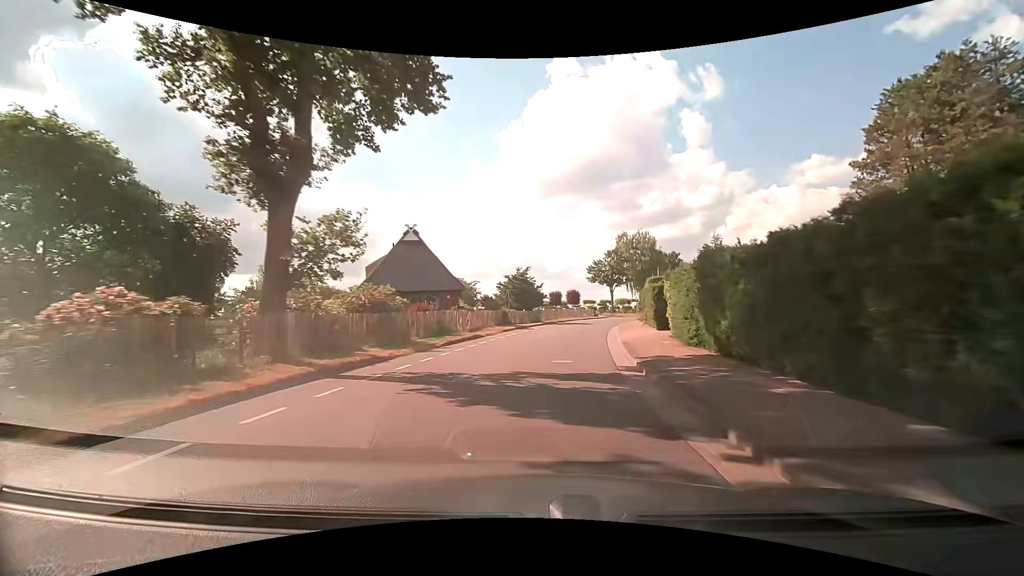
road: tertiary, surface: asphalt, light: Day
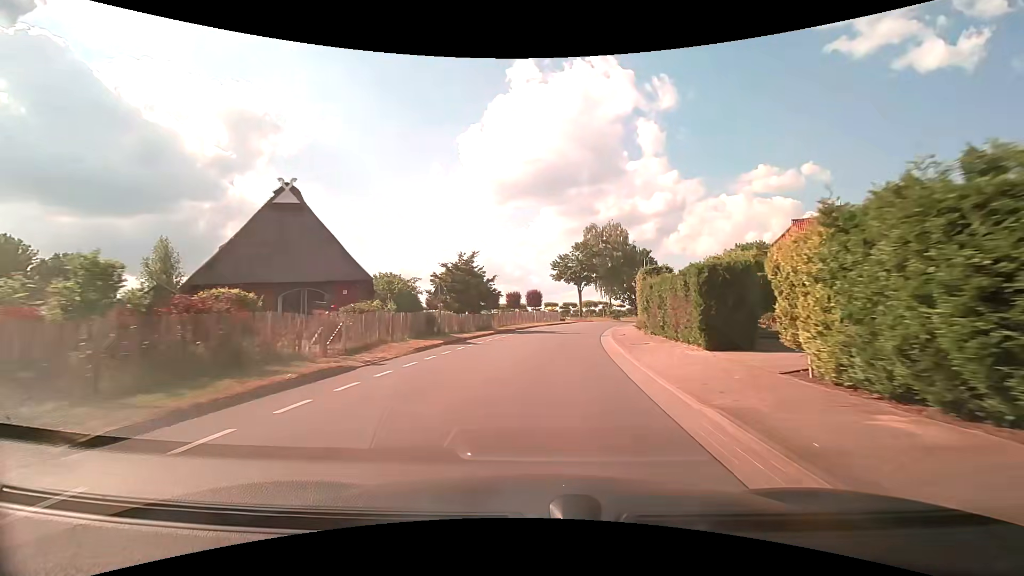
(+0.7, +14.5) m; +5°
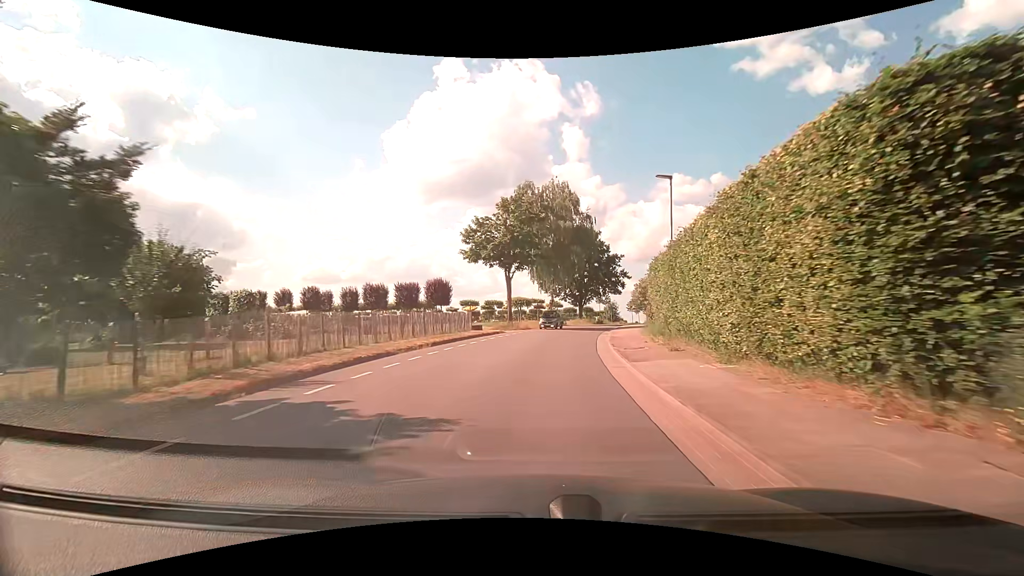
(+2.1, +28.6) m; +8°
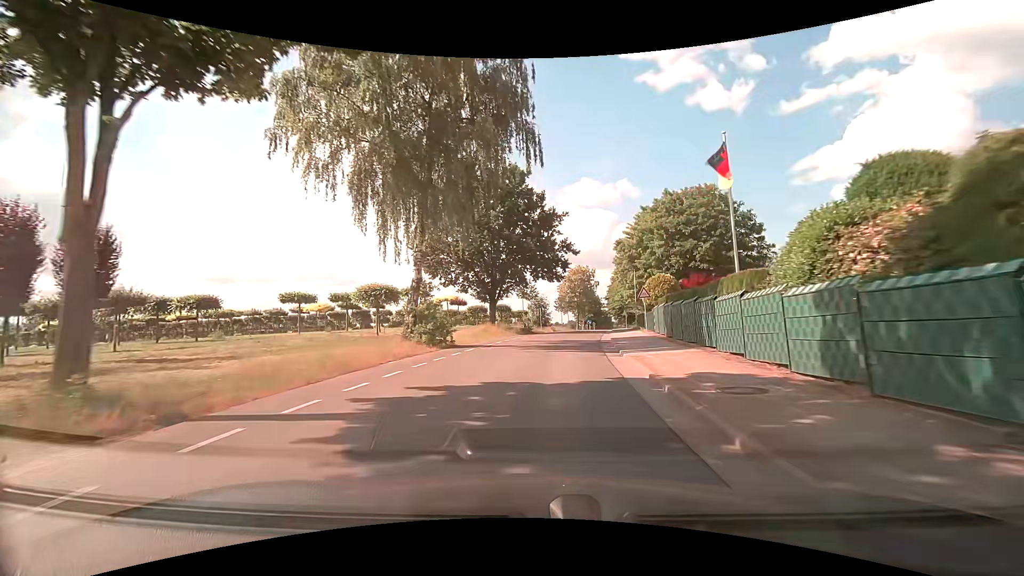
(+3.2, +35.2) m; +11°
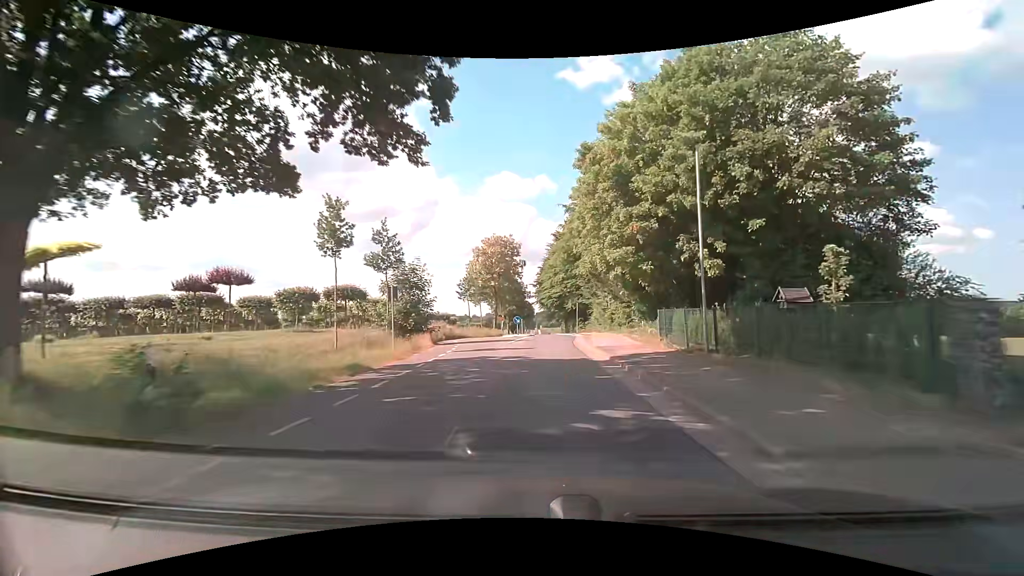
(+2.7, +37.1) m; +9°
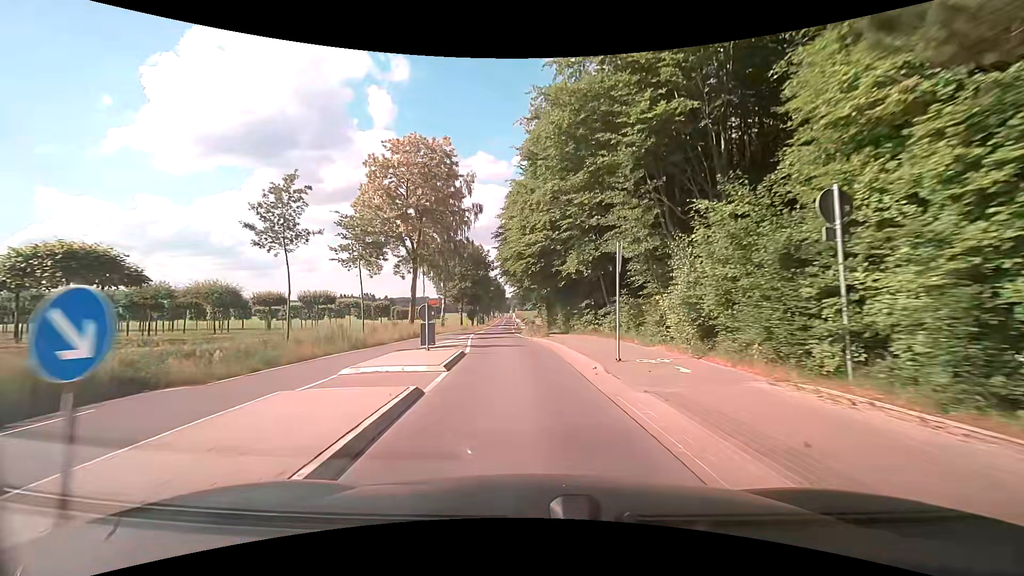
(+1.4, +36.4) m; +3°
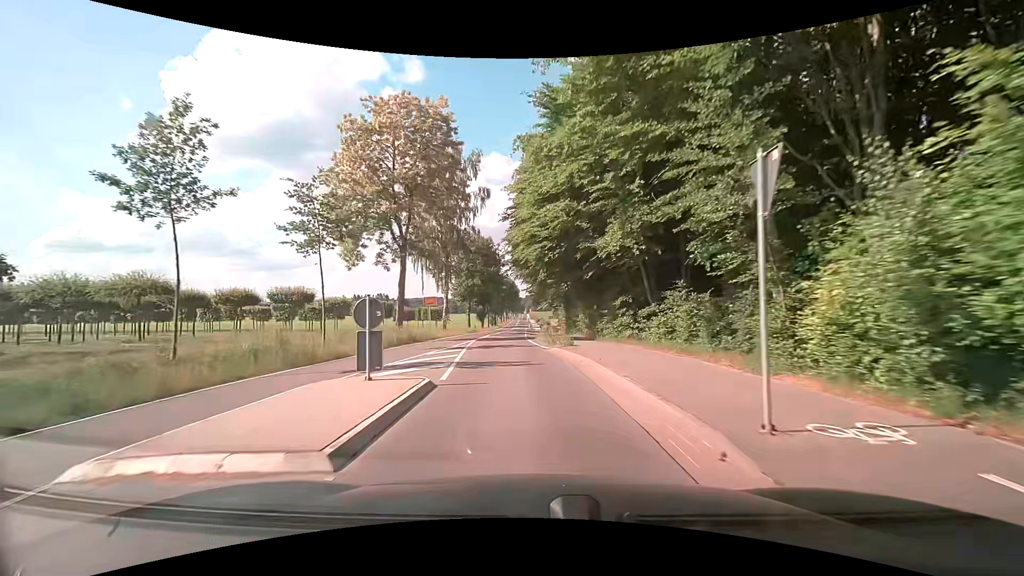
(-0.2, +7.3) m; -2°
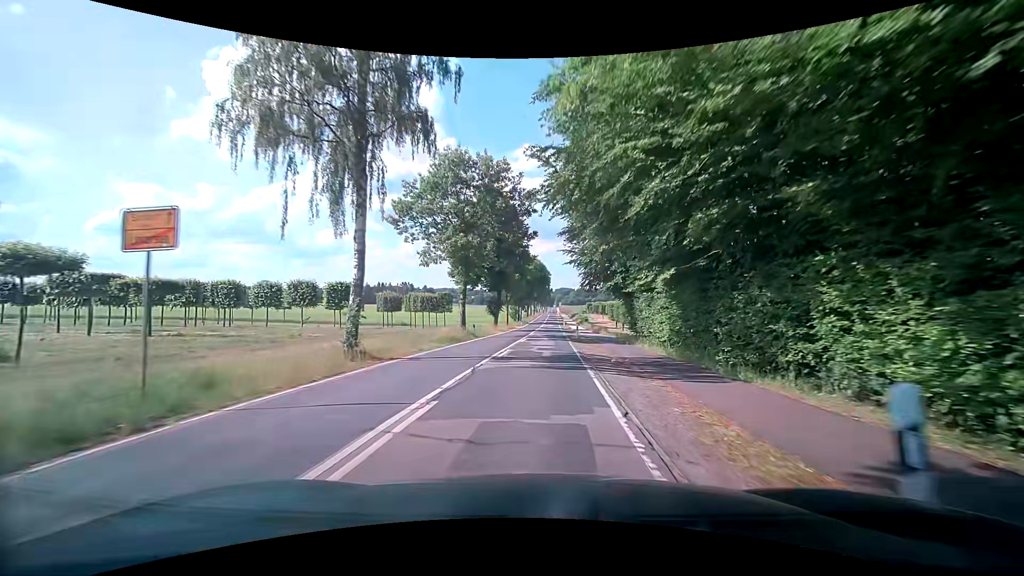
(-1.4, +29.8) m; -3°
(0, +10) (0, +20) (0, +30) (0, +40) (+1, +50) (+1, +60) (+1, +70) (+2, +80) (+2, +90) (+3, +100) m
